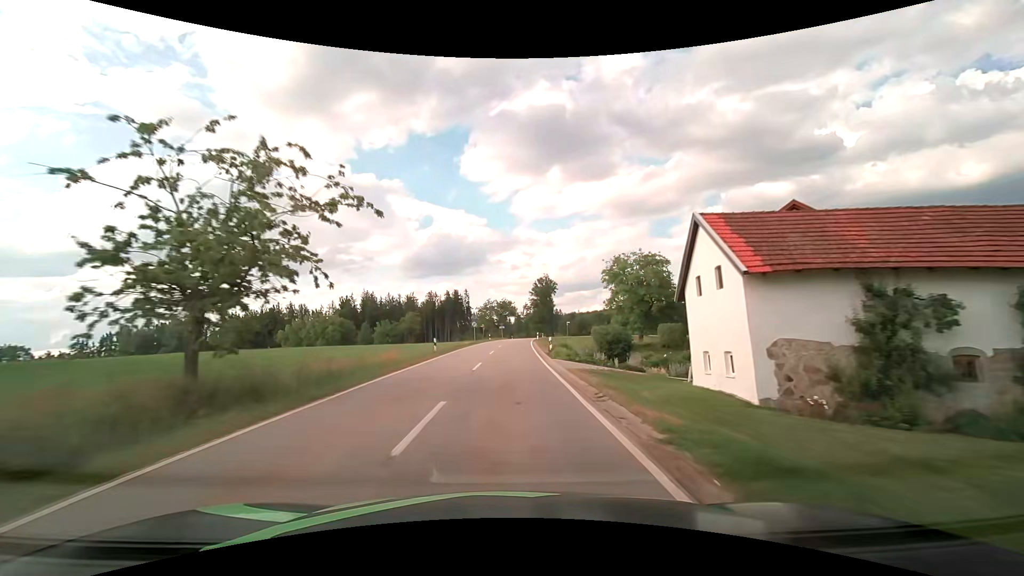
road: tertiary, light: Day
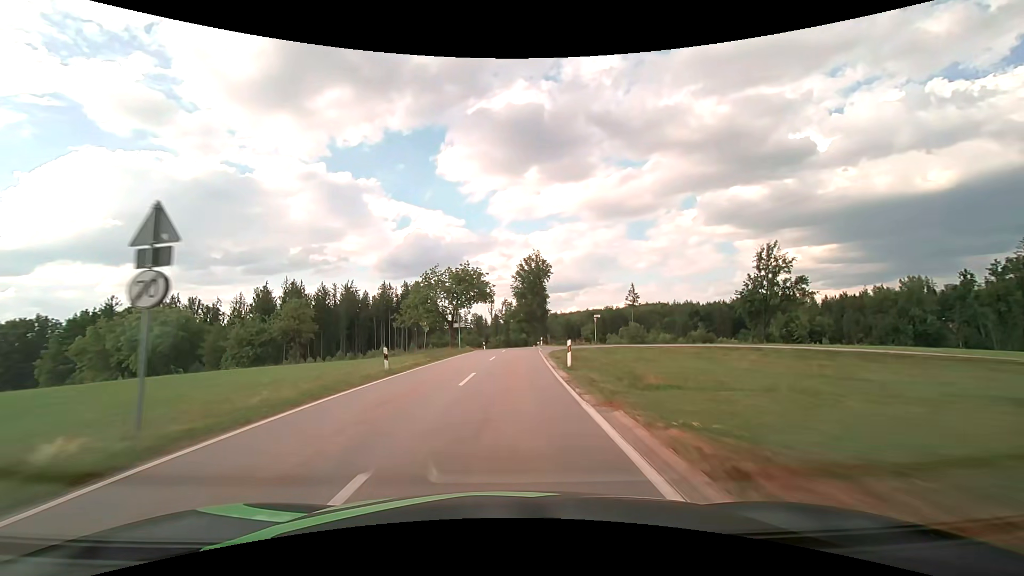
(+0.9, +53.1) m; +3°
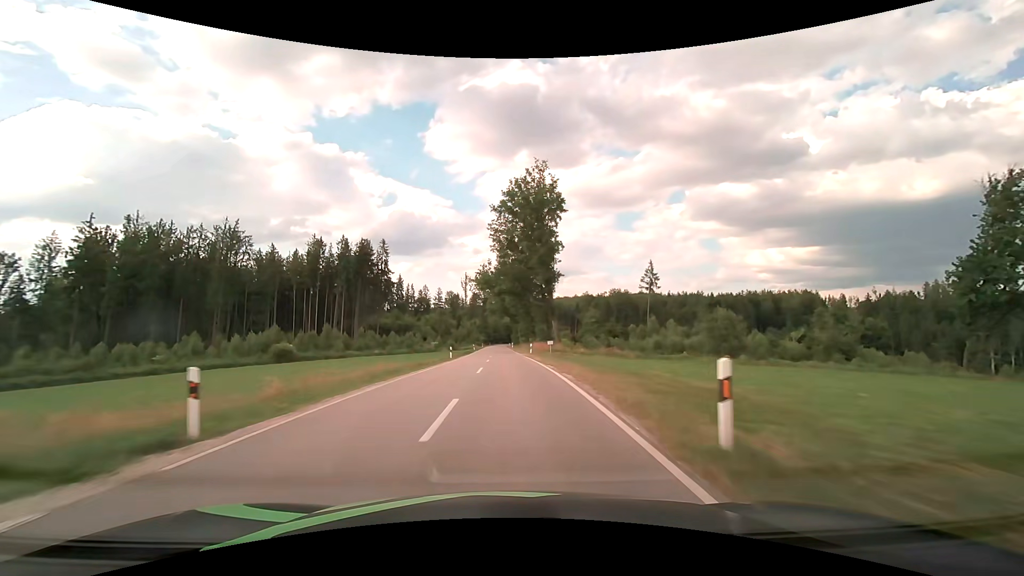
(+1.2, +55.1) m; +2°
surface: asphalt
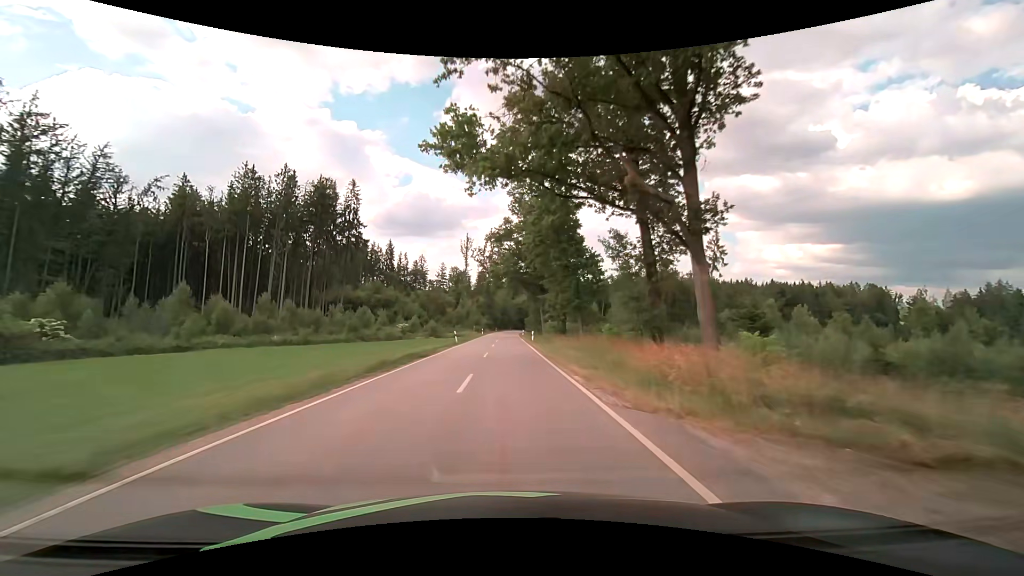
(-0.4, +44.1) m; -1°
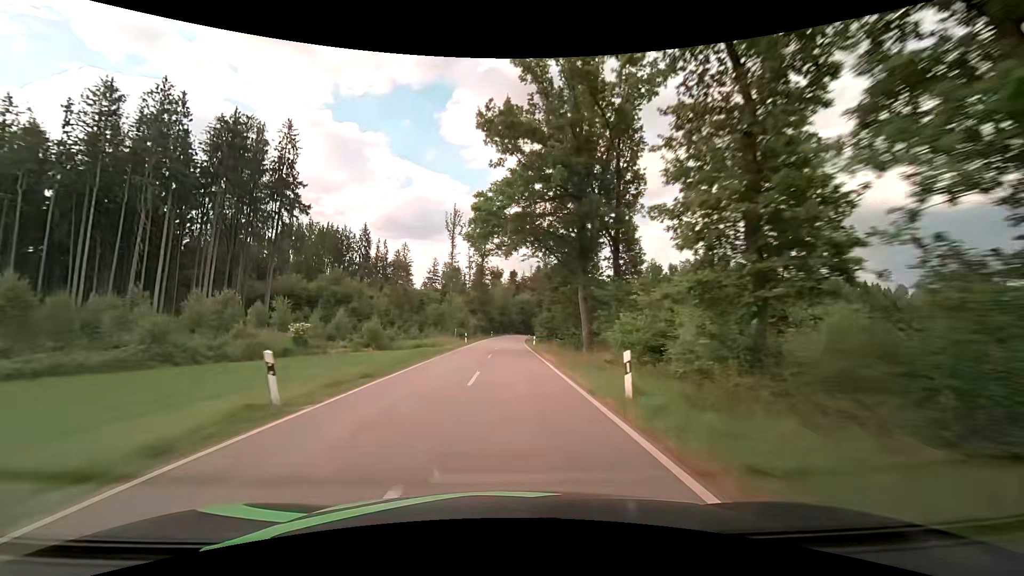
(-0.1, +34.6) m; 0°
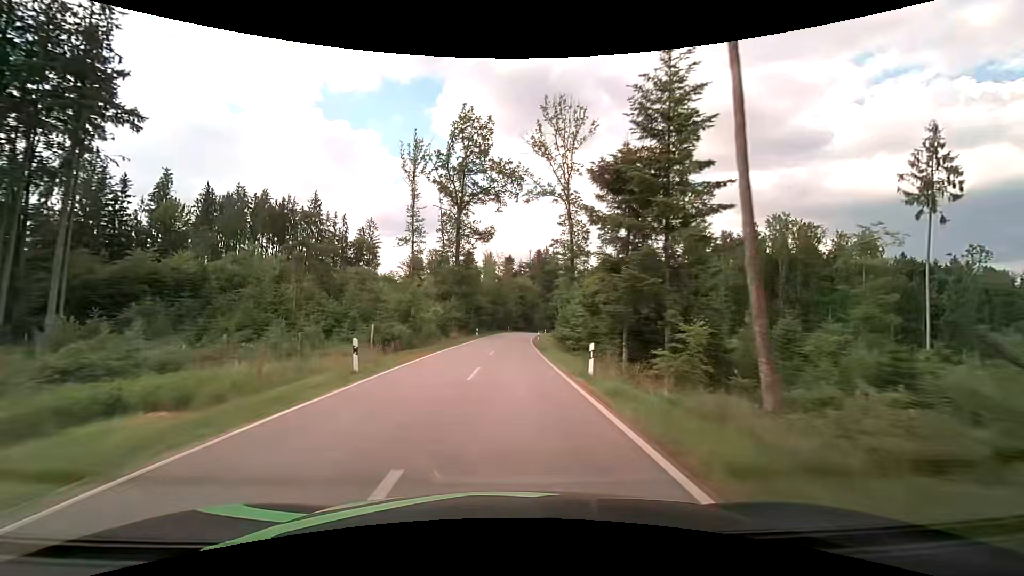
(+0.3, +35.6) m; 0°
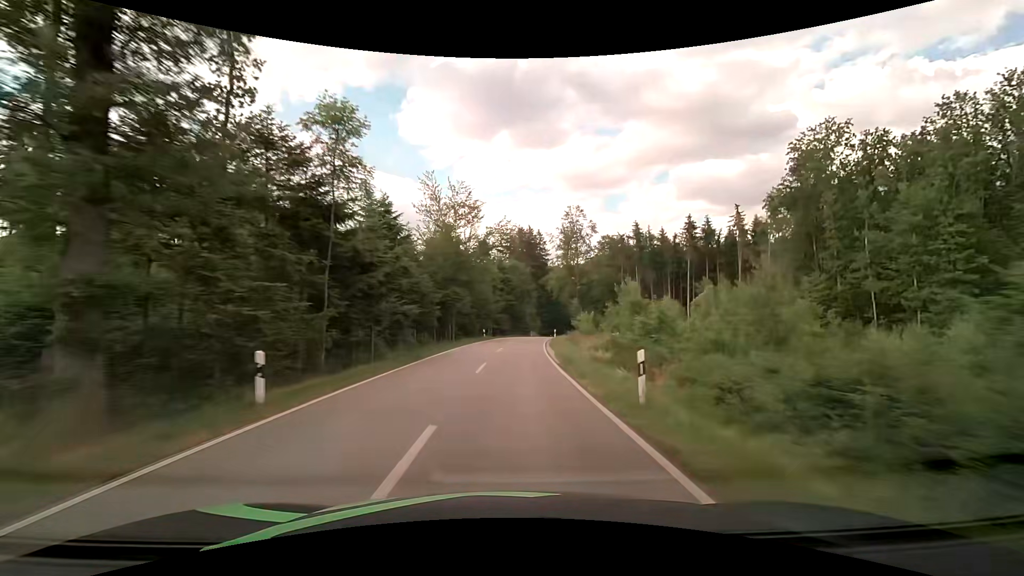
(+0.9, +46.4) m; +3°
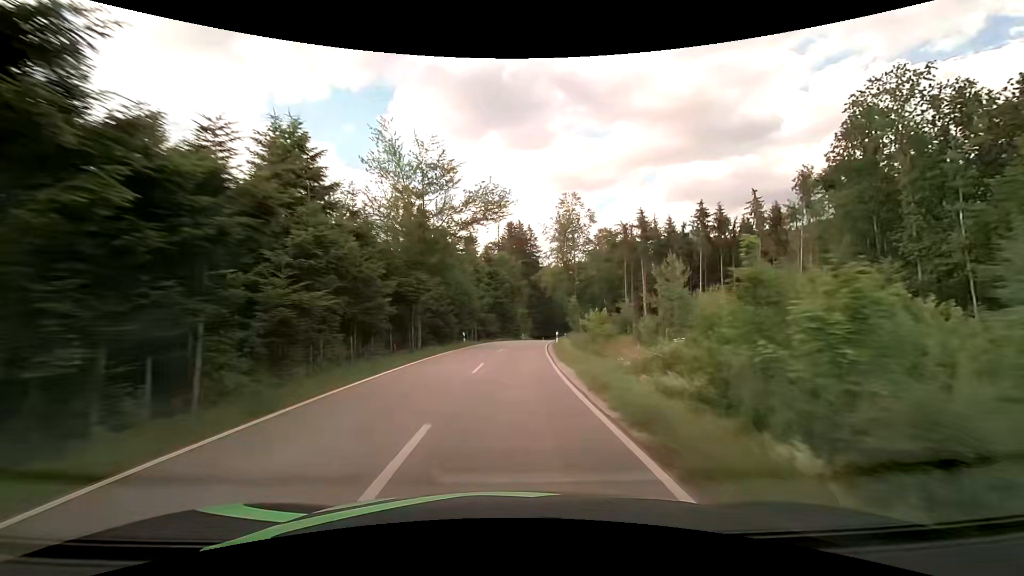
(+0.1, +11.7) m; +1°
(0, +10) (0, +20) (+1, +30) (+2, +40) (+3, +50) (+4, +60) (+5, +70) (+7, +80) (+8, +90) (+9, +99) m
